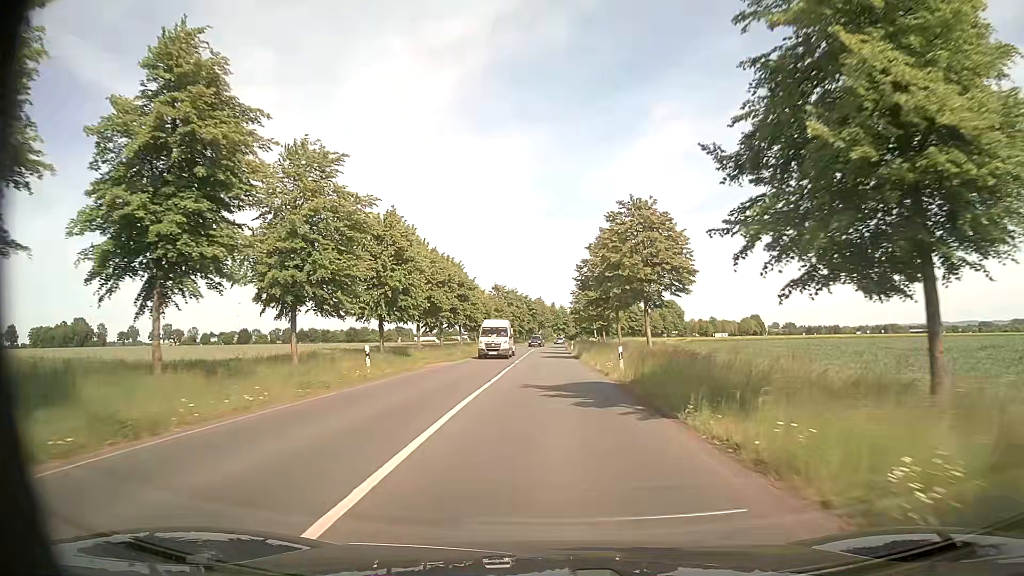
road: secondary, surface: asphalt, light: Day
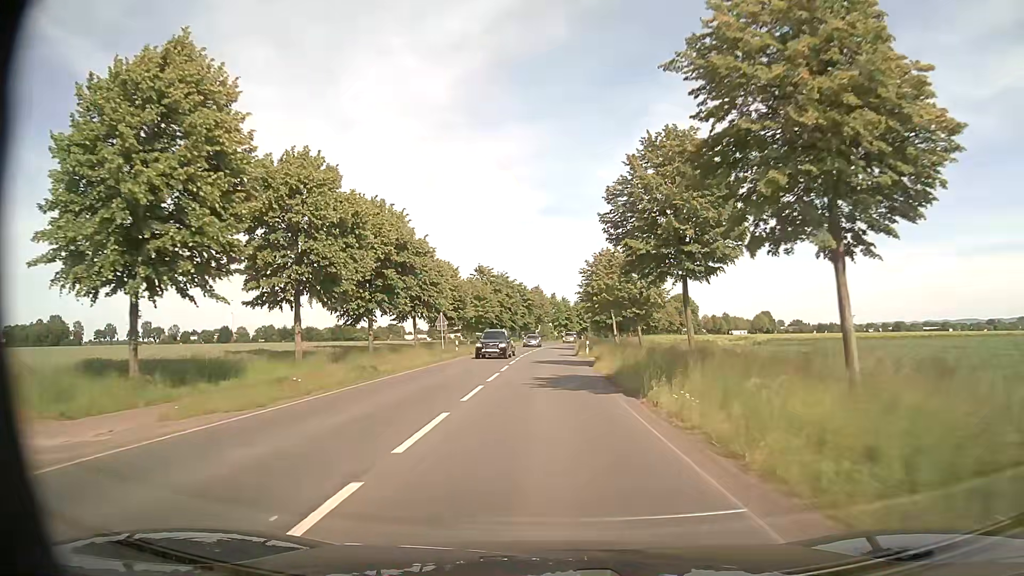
(+0.1, +28.6) m; 0°
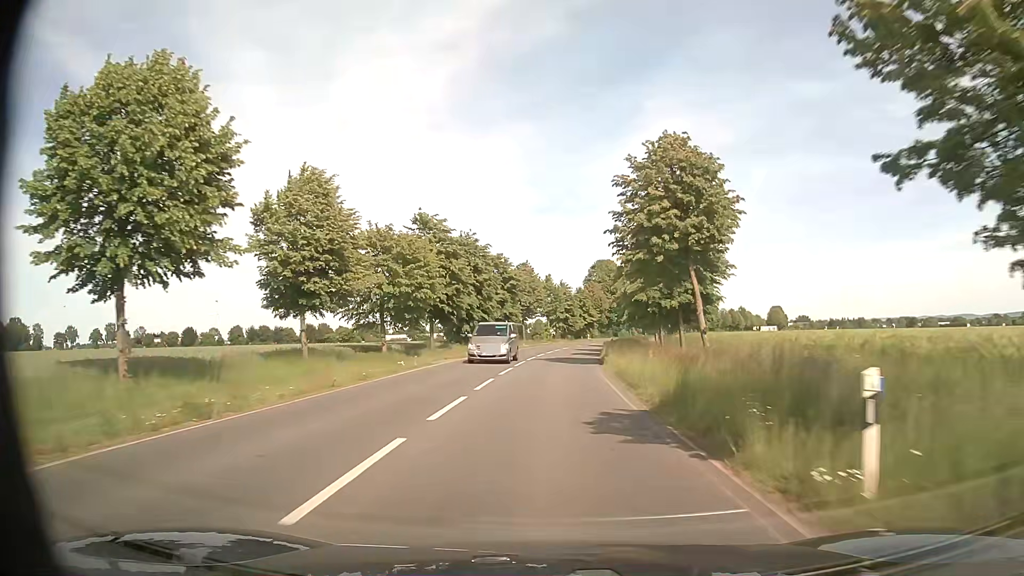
(+0.2, +39.8) m; +1°
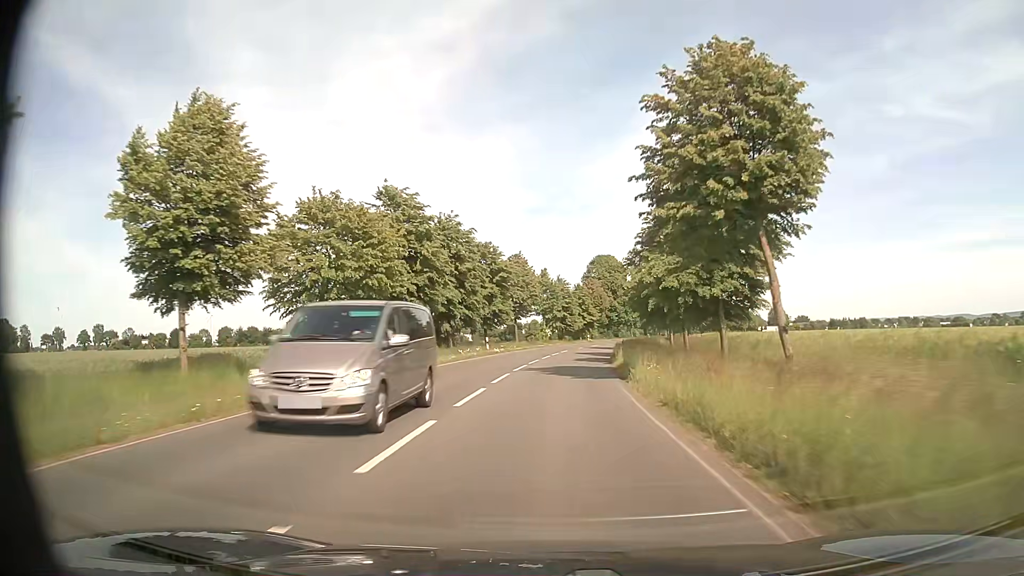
(0.0, +10.2) m; 0°
(0, +10) (0, +20) (+1, +30) (+2, +40) (+3, +50) (+4, +60) (+5, +70) (+7, +80) (+9, +89) (+12, +99) m
